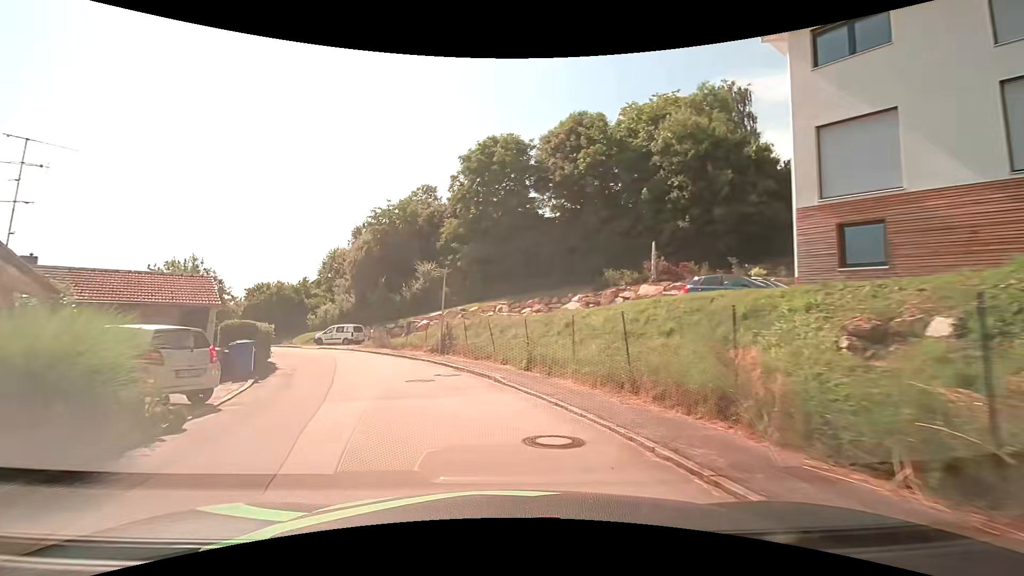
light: Day
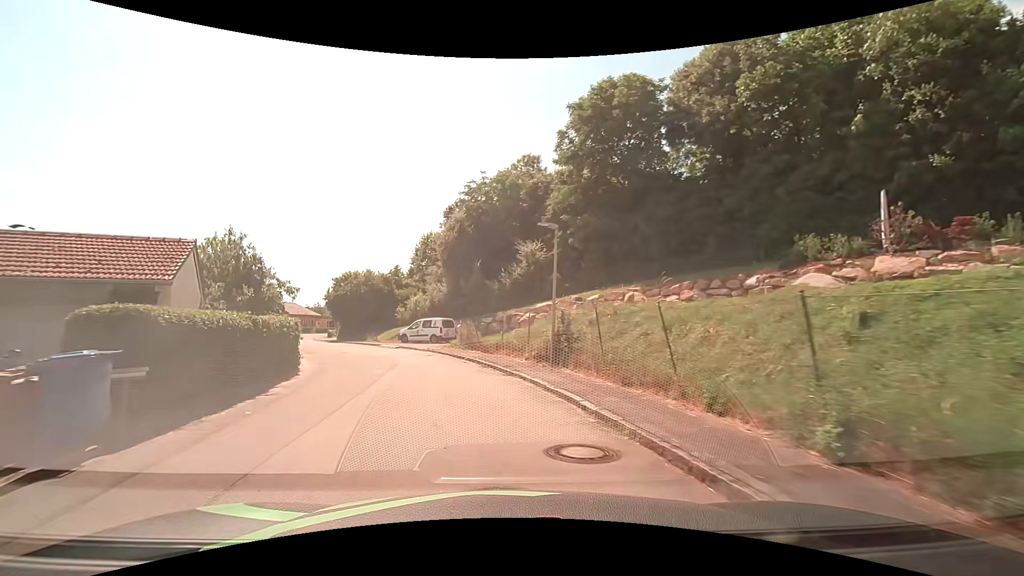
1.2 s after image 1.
(-1.1, +9.8) m; -13°
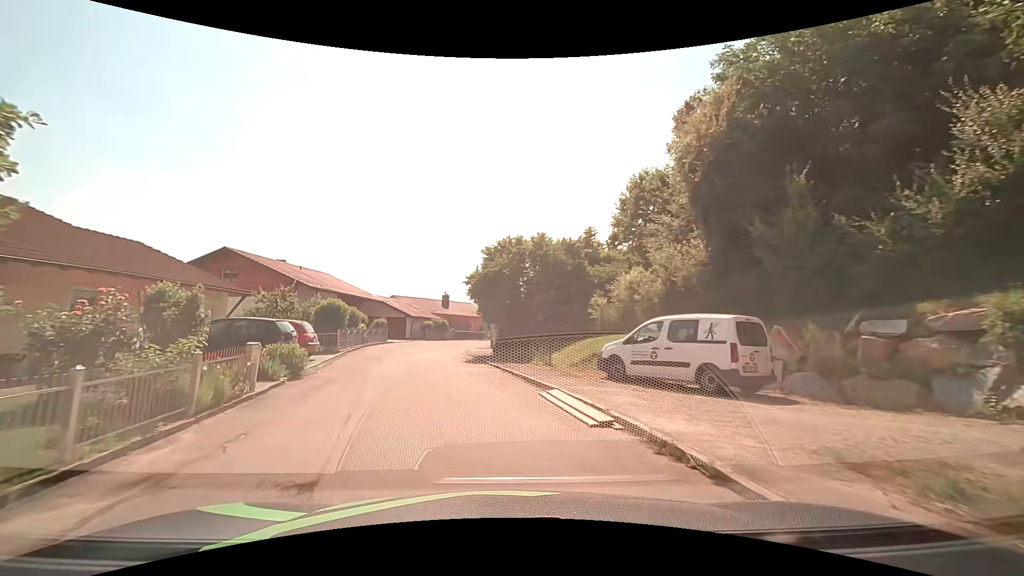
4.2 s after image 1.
(-4.1, +22.5) m; -21°
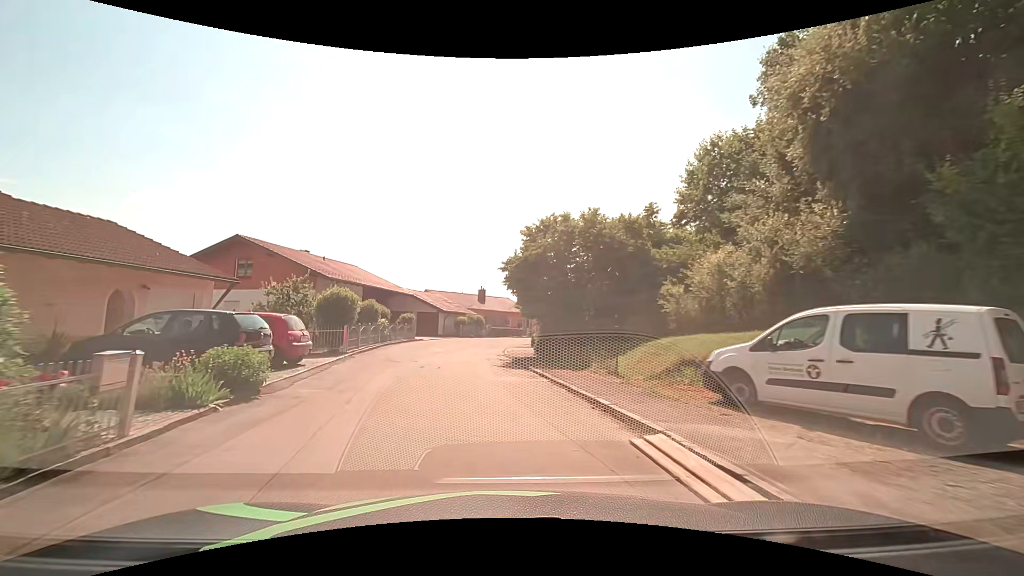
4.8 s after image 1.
(-0.1, +4.7) m; -3°
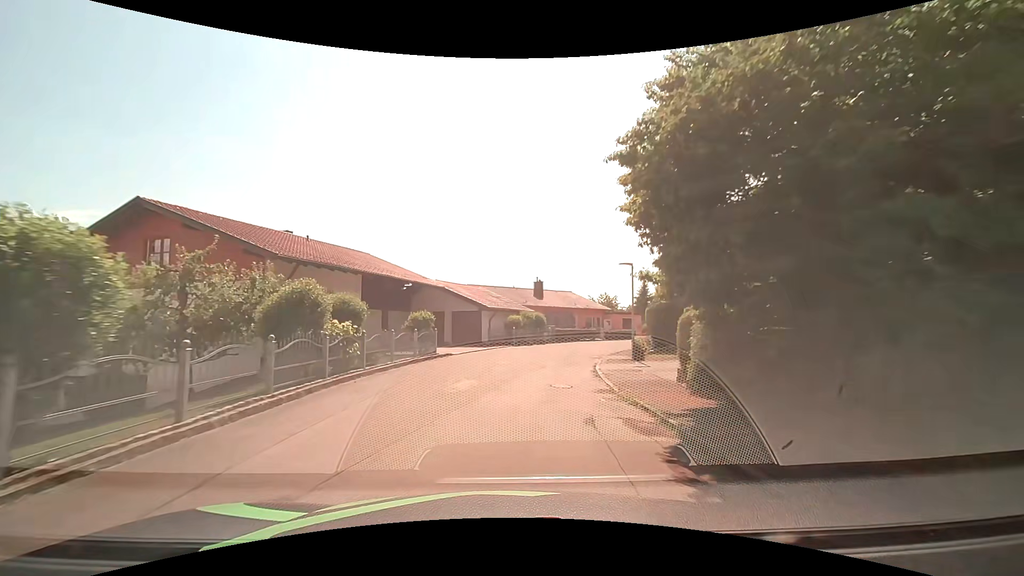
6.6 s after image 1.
(-1.1, +14.2) m; -6°
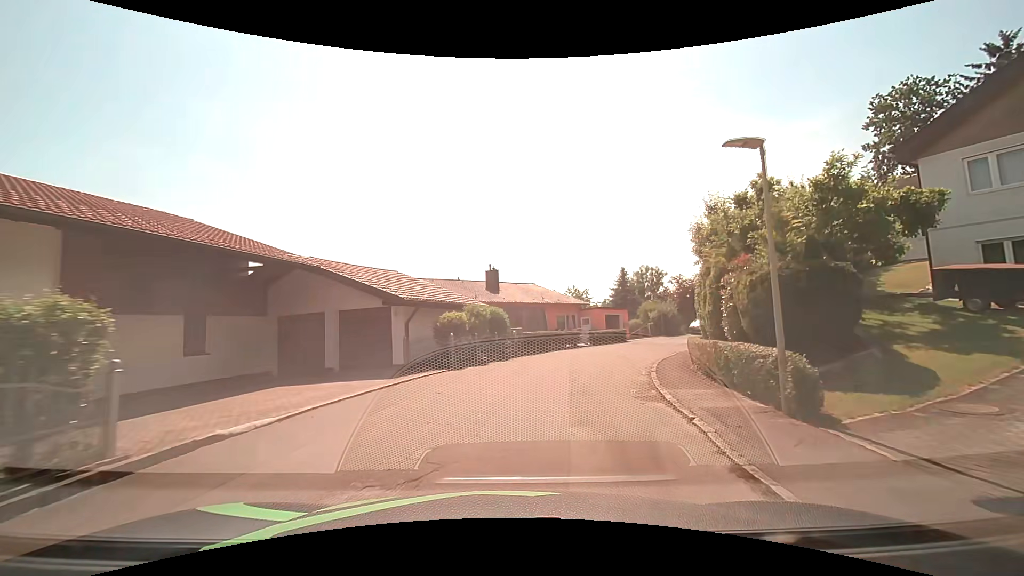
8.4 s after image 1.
(+0.4, +14.4) m; +5°
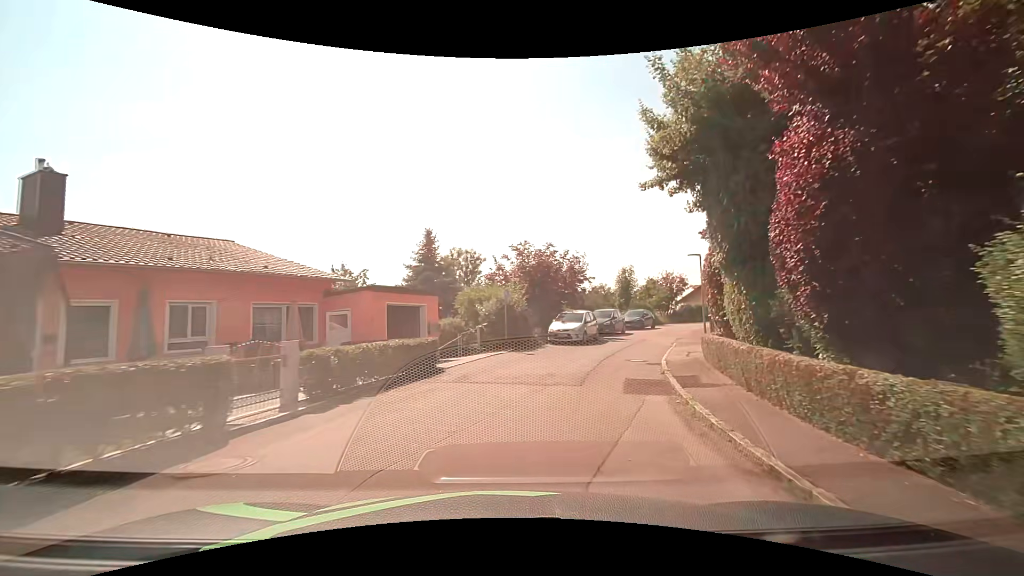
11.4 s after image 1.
(+4.4, +23.3) m; +23°
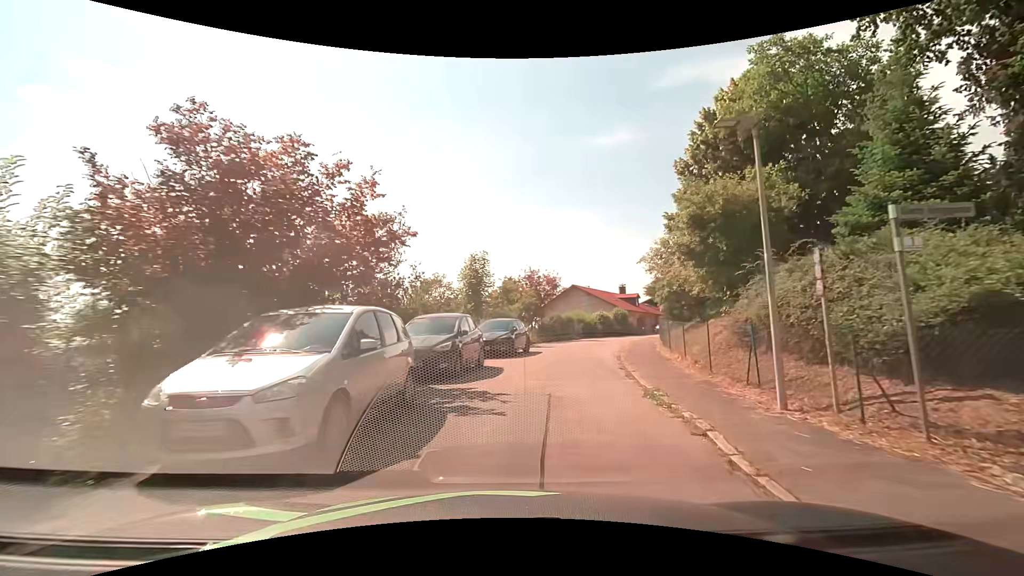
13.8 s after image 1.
(+2.9, +18.7) m; +18°
(+1, +10) (+2, +20) (+5, +29) (+9, +39) (+13, +48) (+18, +56) (+24, +65) (+30, +72) (+37, +79) (+45, +86) m
